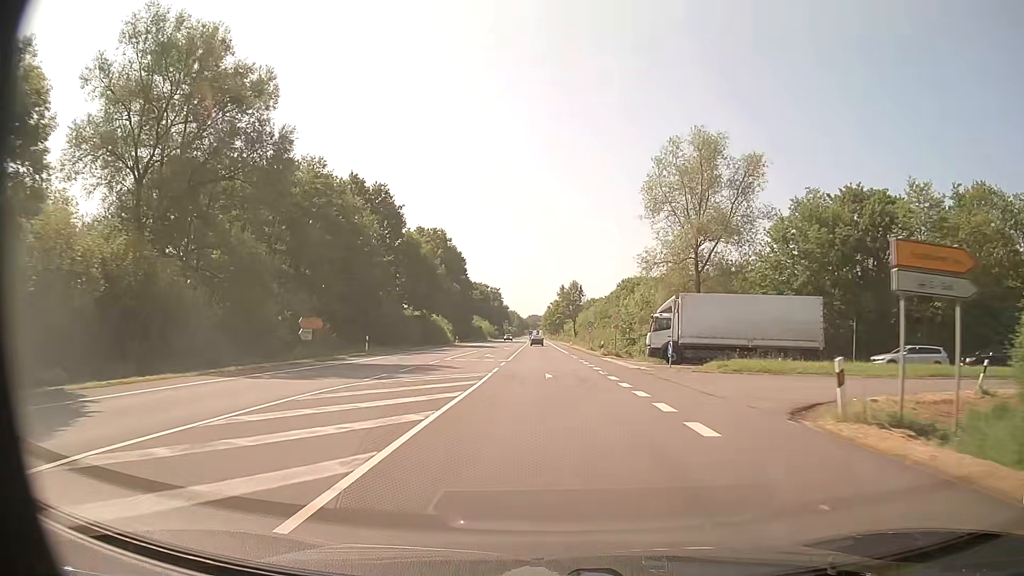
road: primary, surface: asphalt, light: Day
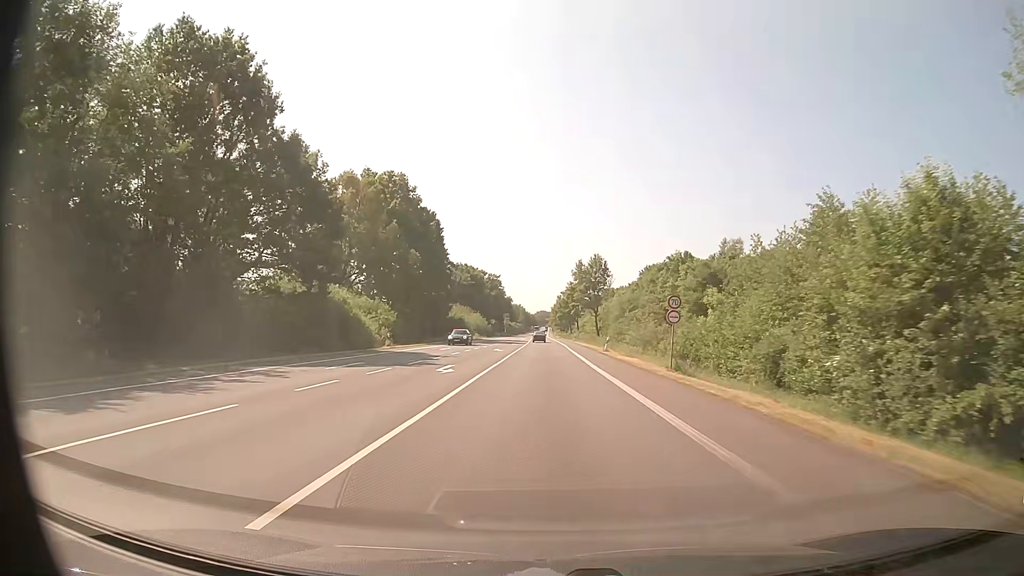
(-0.3, +45.1) m; -1°
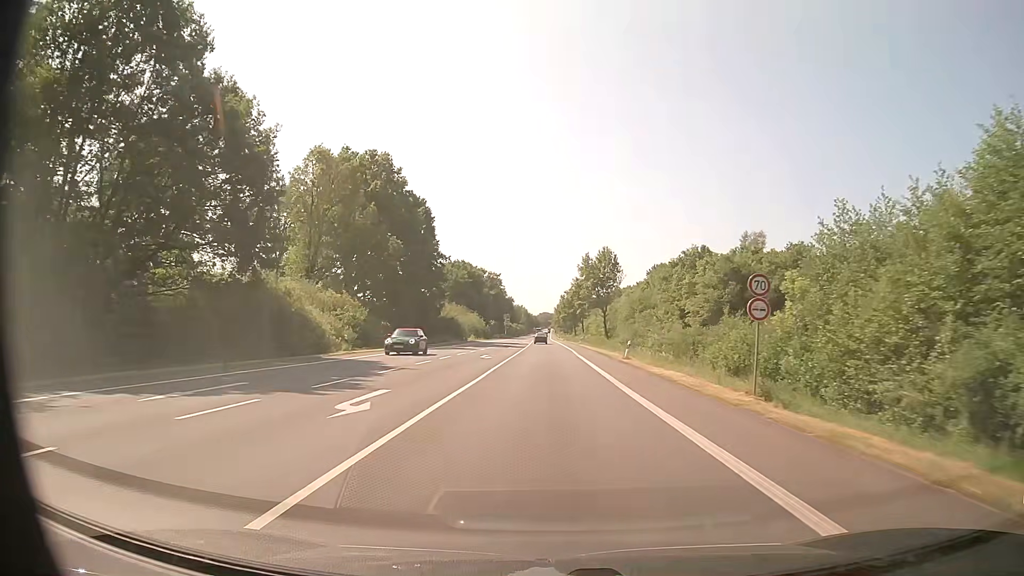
(0.0, +11.3) m; 0°
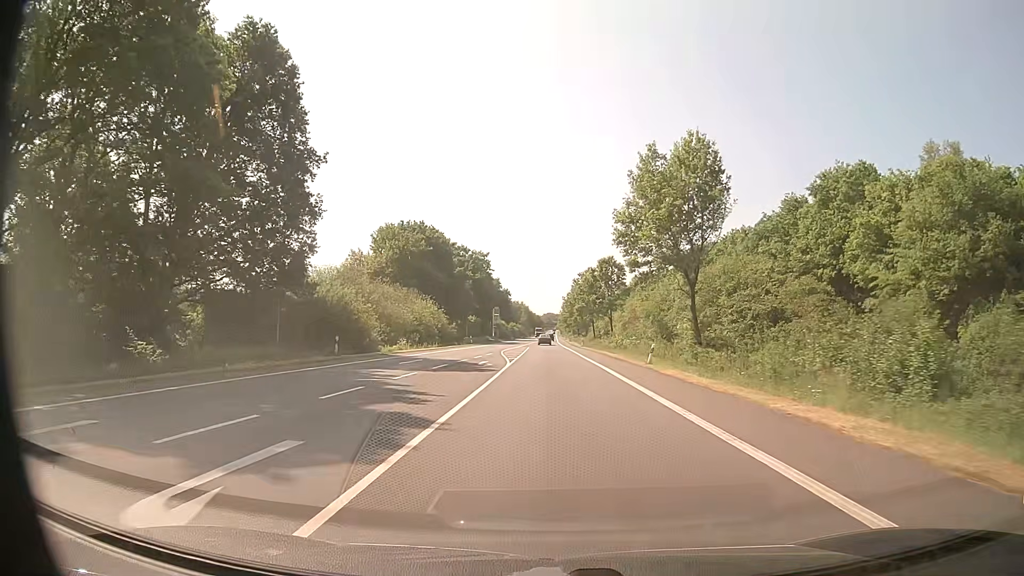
(-0.1, +56.5) m; 0°
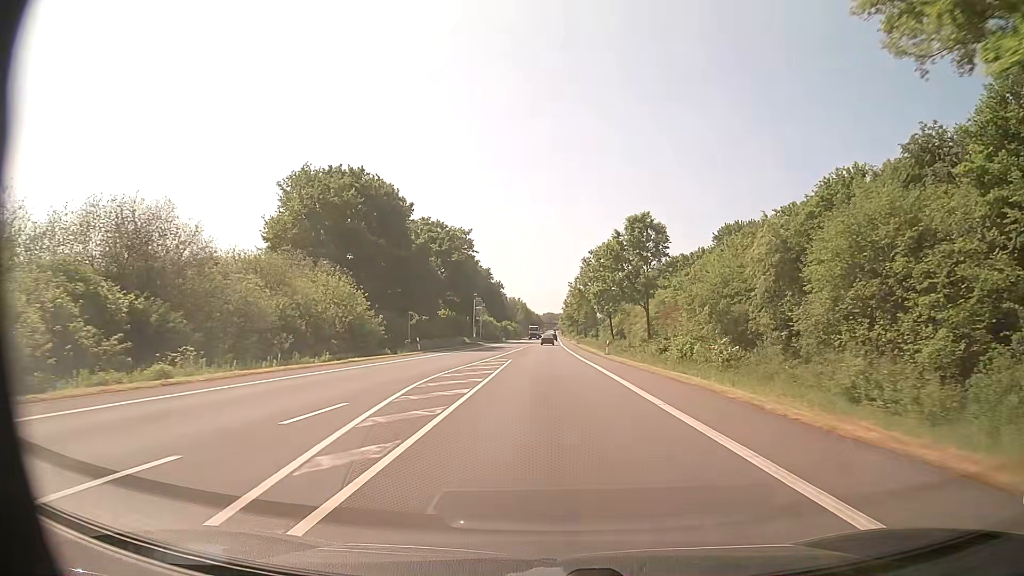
(+0.1, +33.9) m; 0°
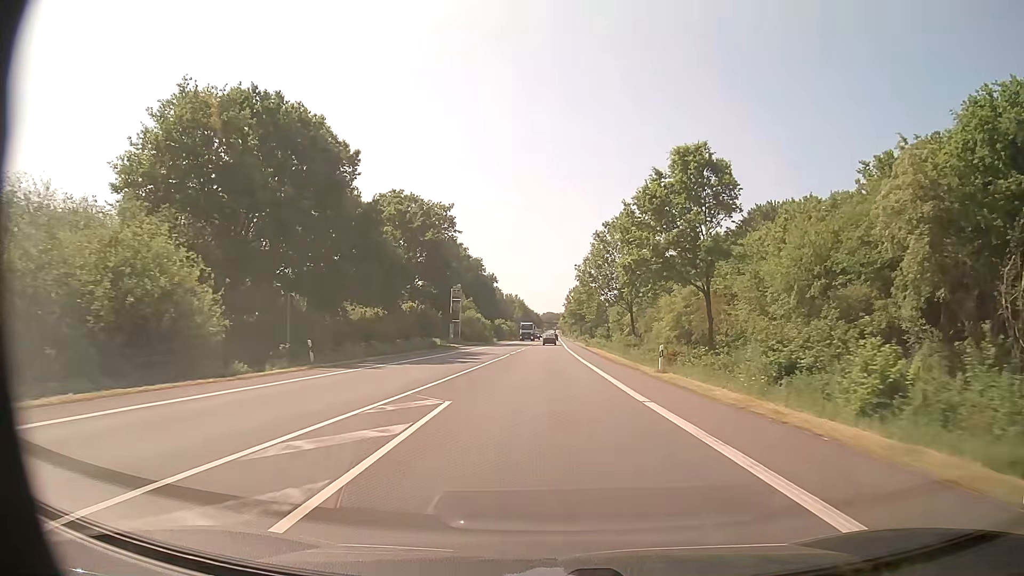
(0.0, +22.6) m; 0°
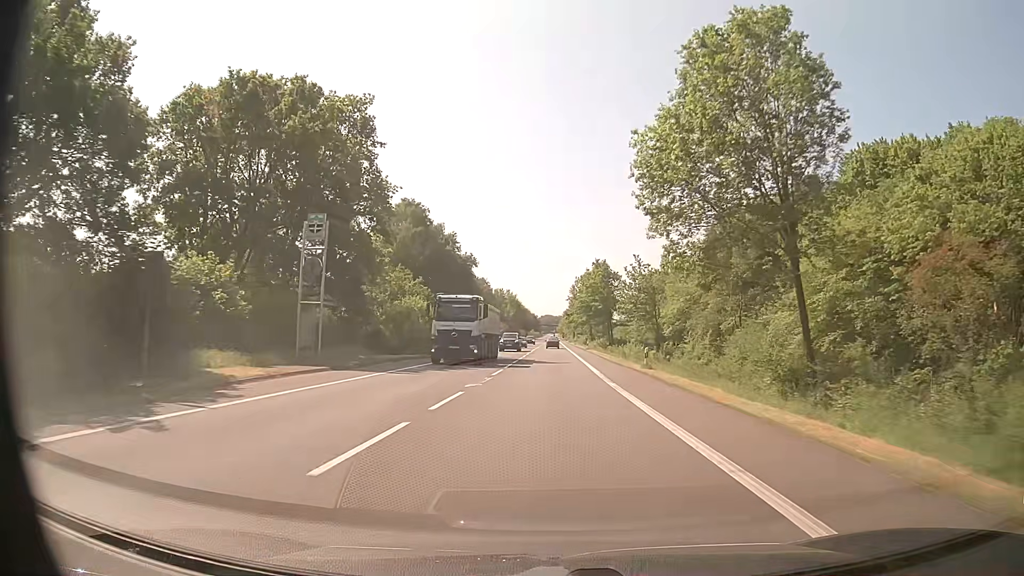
(-0.1, +45.1) m; 0°
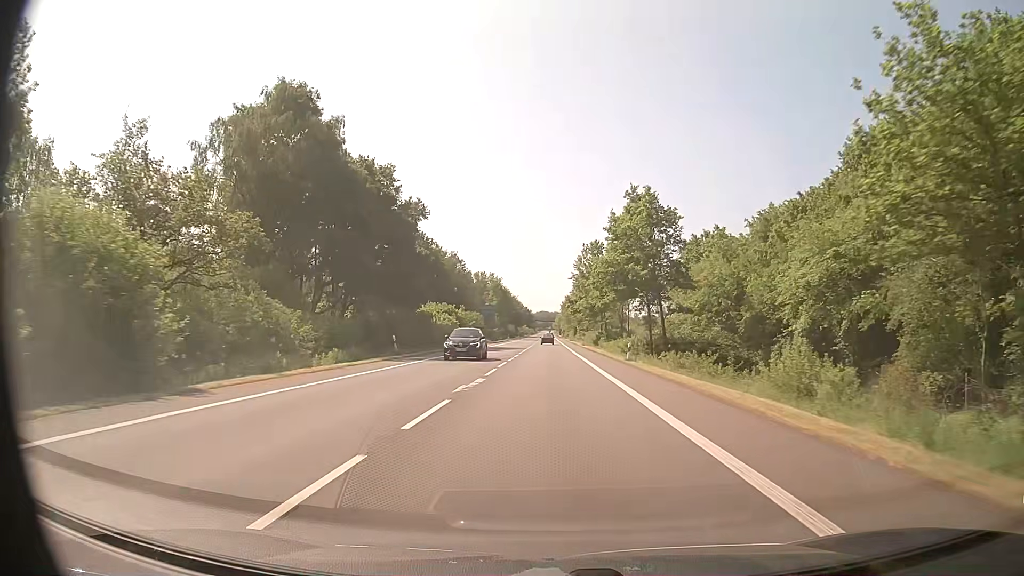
(+0.3, +45.0) m; 0°
(0, +10) (0, +20) (0, +30) (0, +40) (0, +50) (0, +60) (0, +70) (0, +80) (0, +90) (0, +100) m
